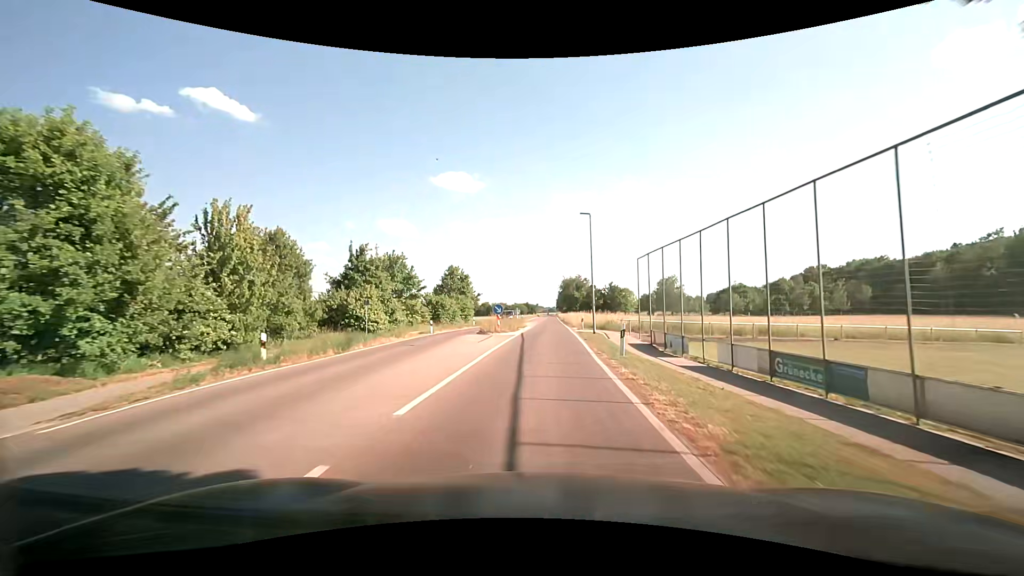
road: tertiary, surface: asphalt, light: Day
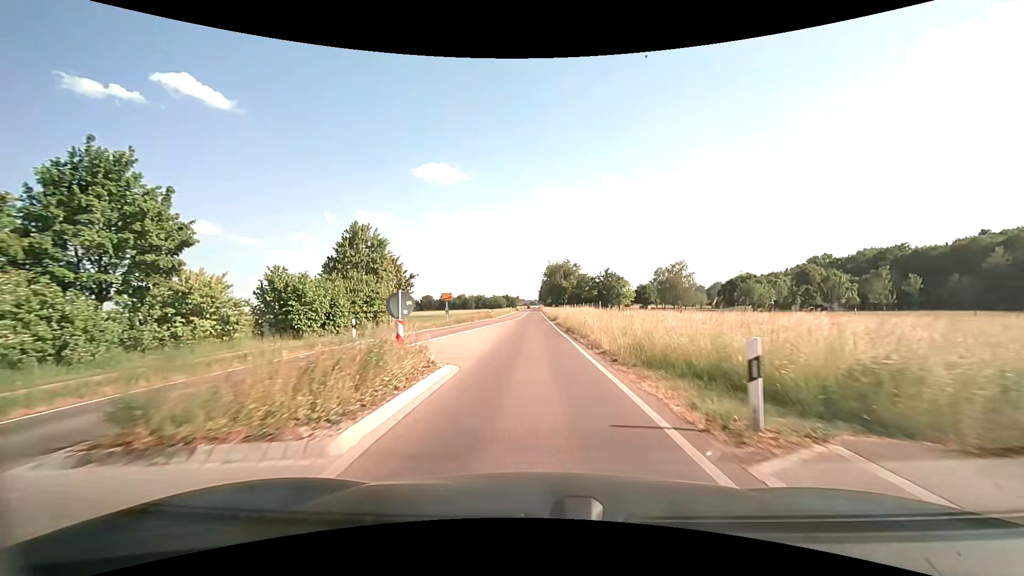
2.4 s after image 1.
(+0.8, +32.4) m; +2°
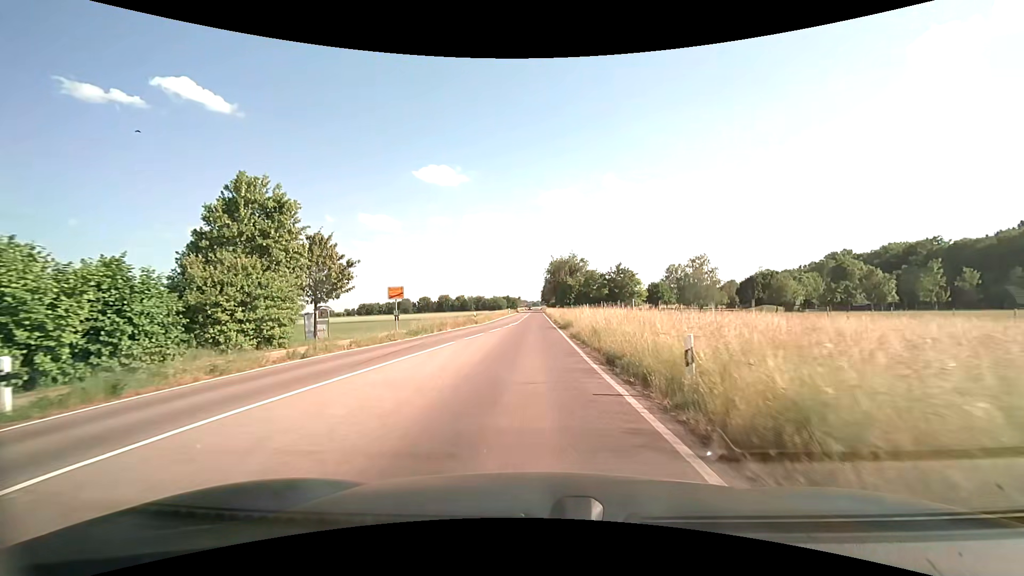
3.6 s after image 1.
(0.0, +15.9) m; 0°
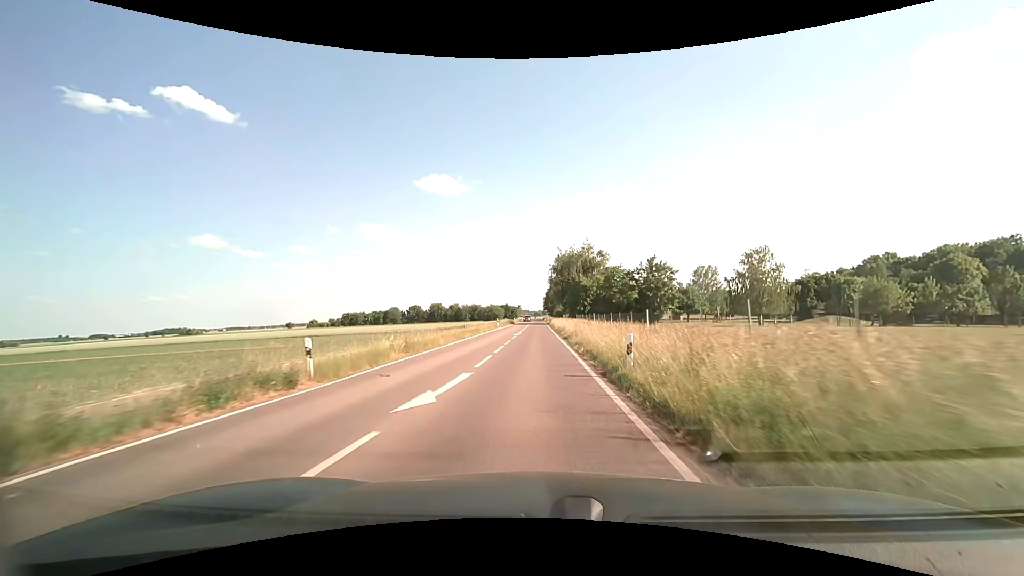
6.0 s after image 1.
(-0.1, +32.5) m; 0°
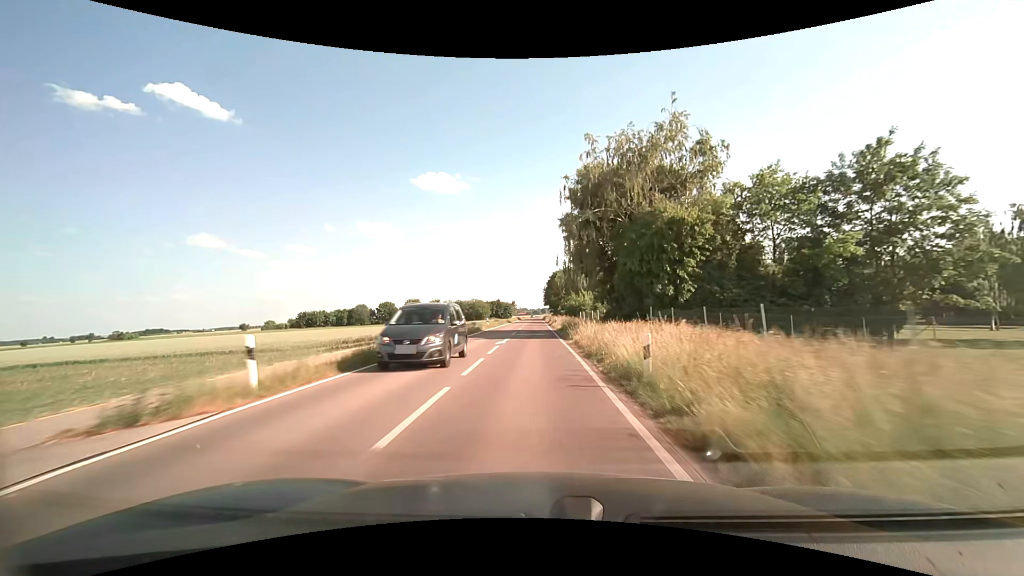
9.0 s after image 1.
(+0.2, +57.2) m; 0°
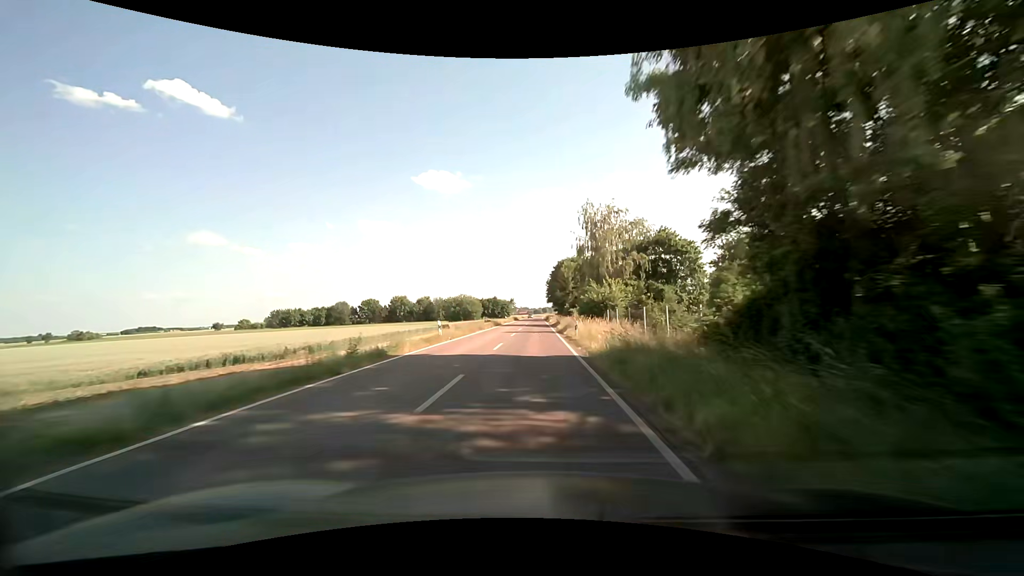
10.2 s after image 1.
(0.0, +27.8) m; 0°
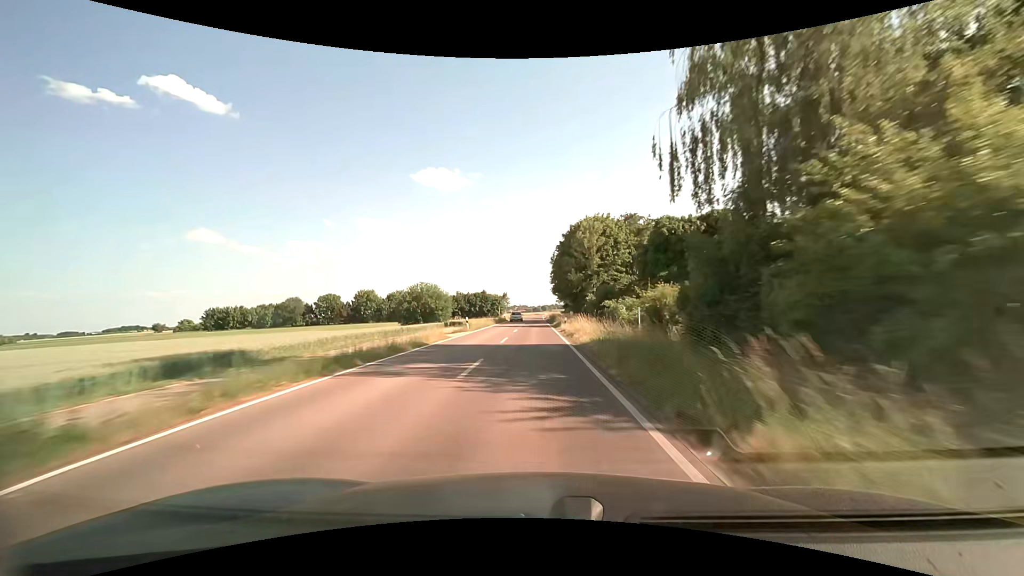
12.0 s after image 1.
(0.0, +44.8) m; 0°
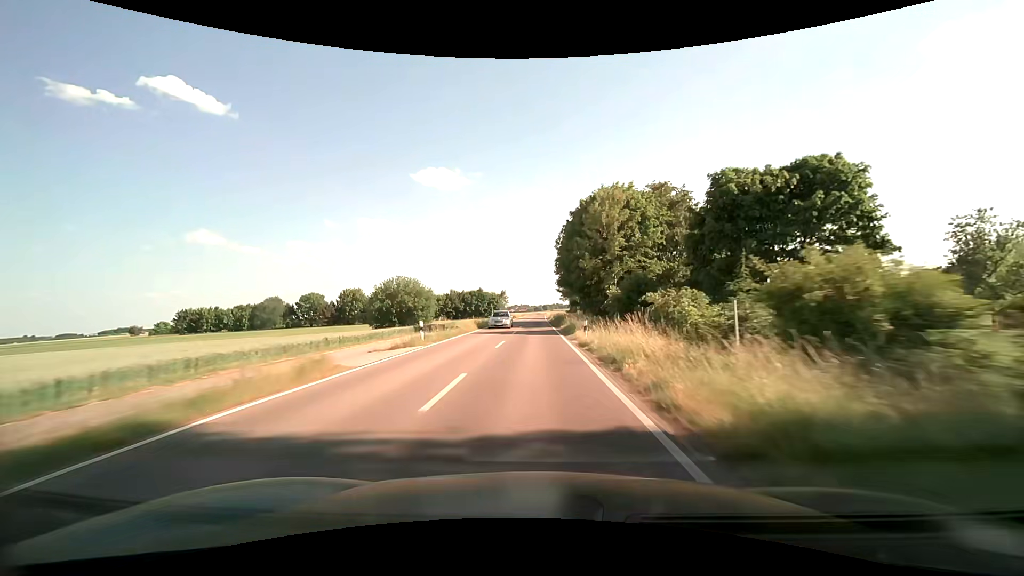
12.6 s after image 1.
(0.0, +15.3) m; 0°
(0, +10) (0, +20) (0, +30) (0, +40) (0, +50) (0, +60) (0, +70) (0, +80) (0, +90) (0, +100) m
